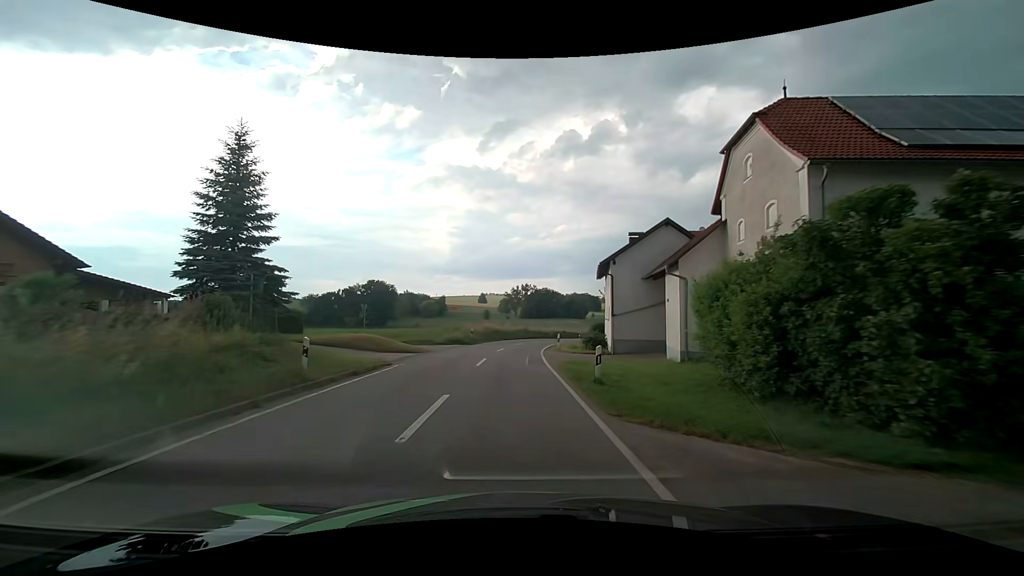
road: tertiary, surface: asphalt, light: Day
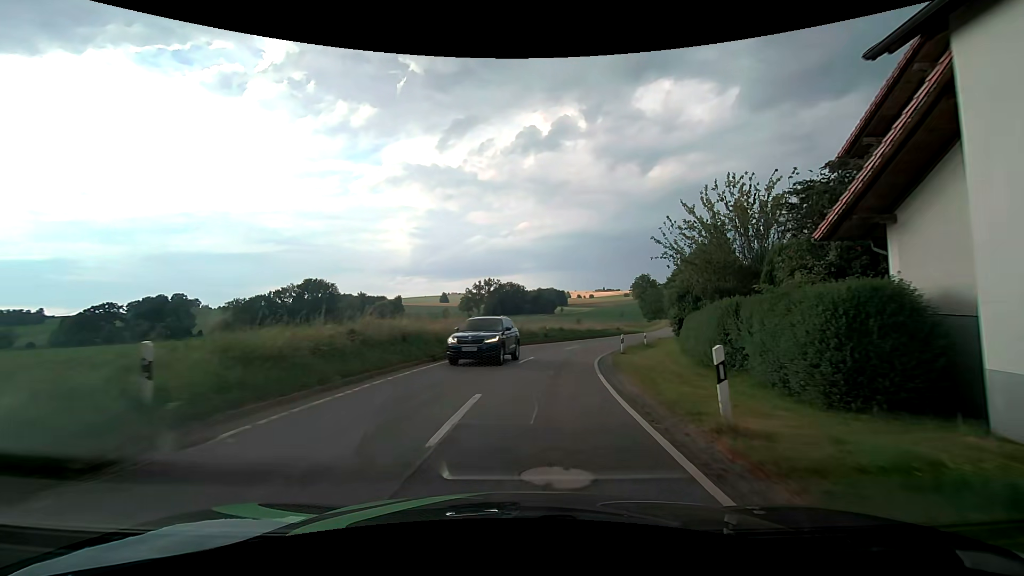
(+0.2, +35.9) m; +4°
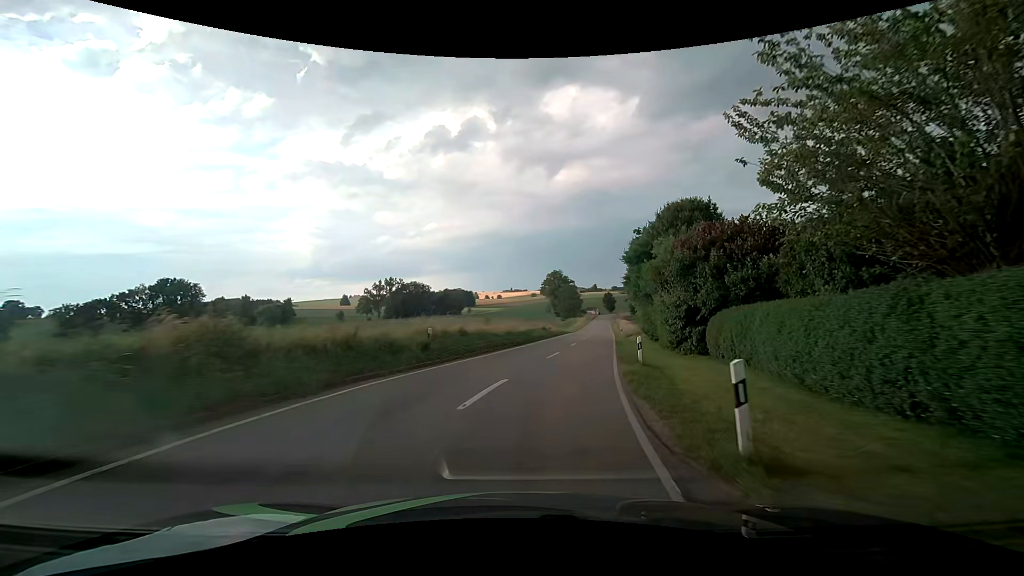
(+1.8, +21.0) m; +11°
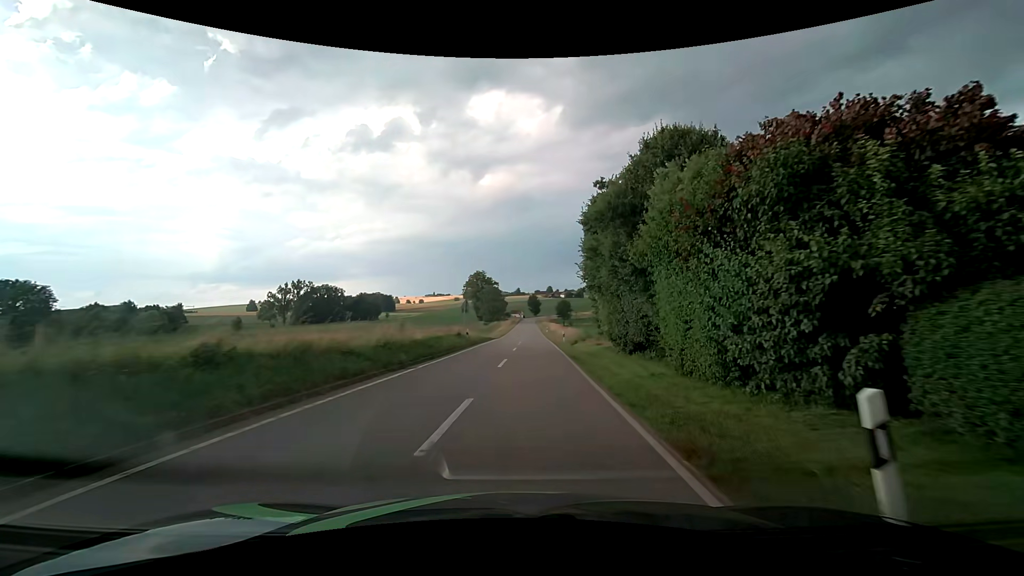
(+1.1, +14.5) m; +9°
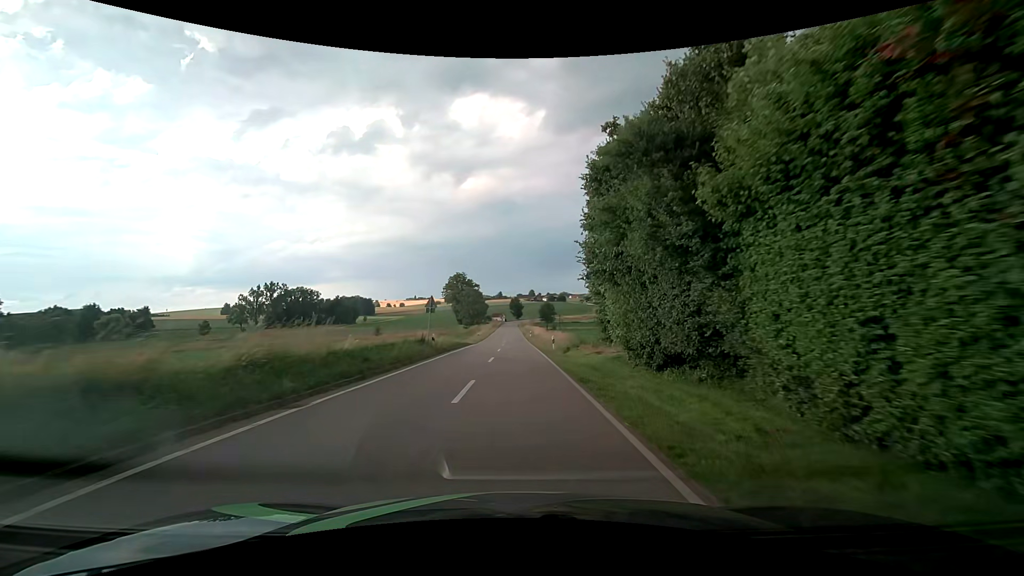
(+0.2, +7.6) m; +2°
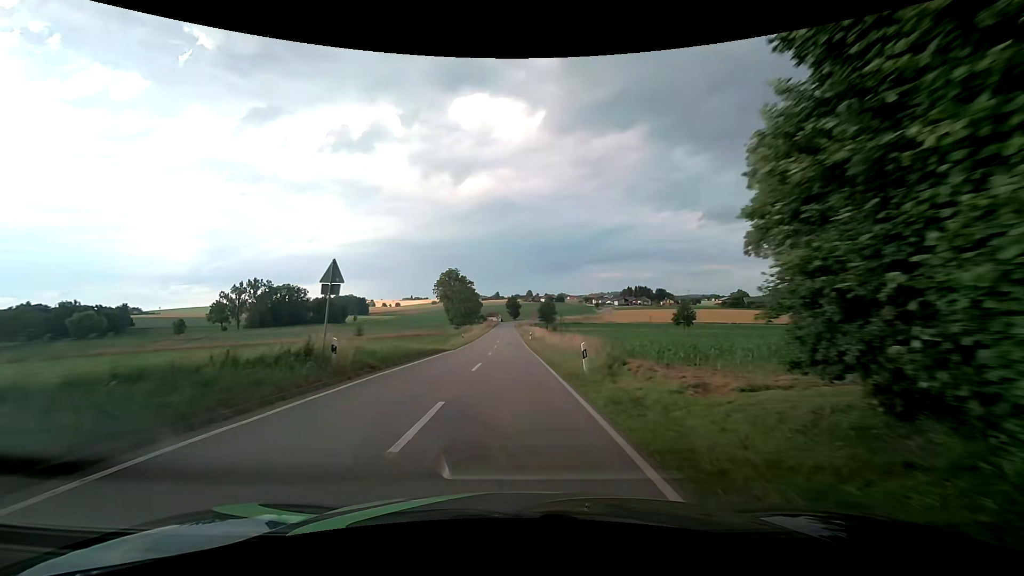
(+0.1, +16.0) m; 0°
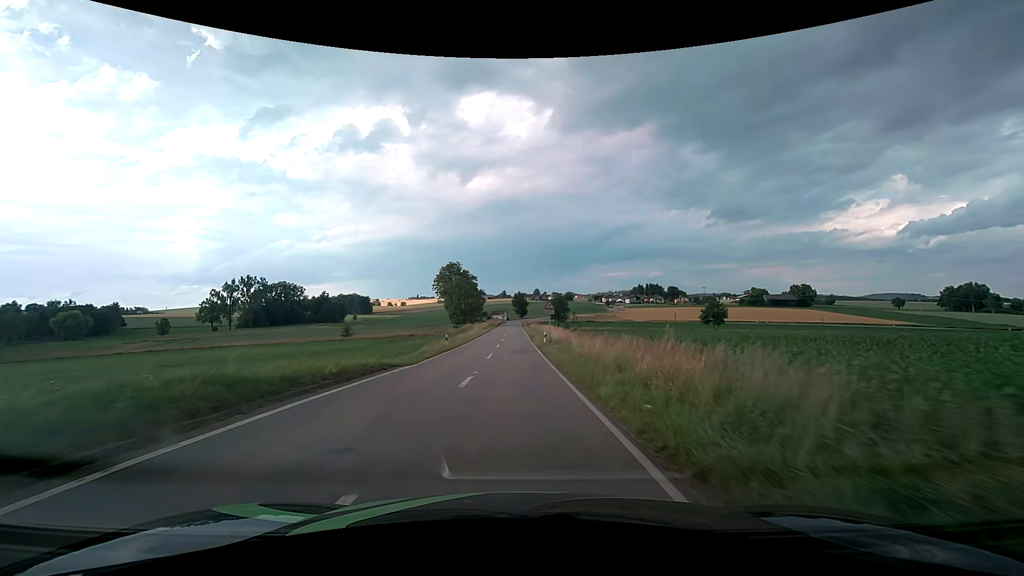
(0.0, +17.3) m; 0°
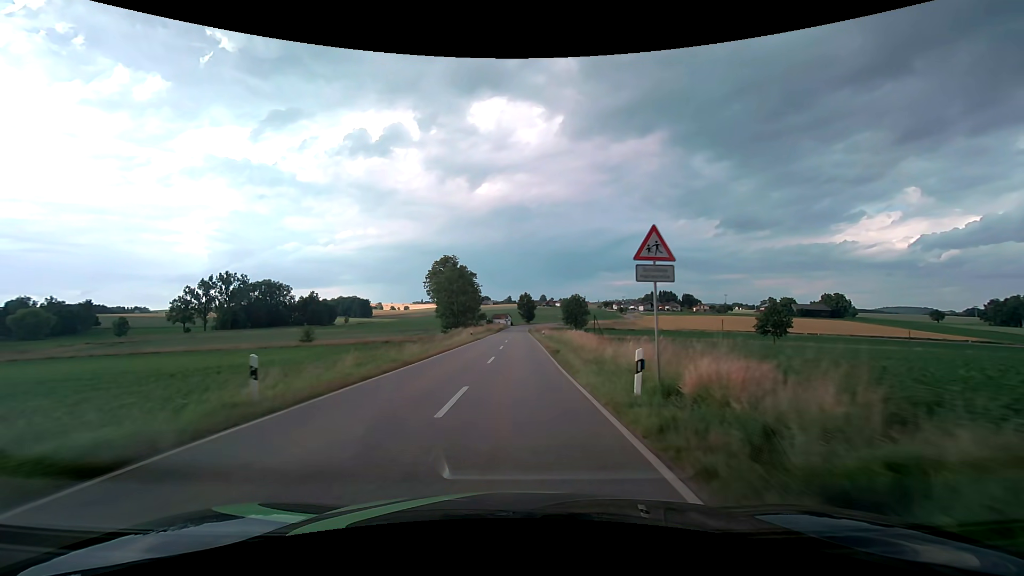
(-0.2, +28.1) m; -1°
(0, +10) (0, +20) (0, +30) (0, +40) (0, +50) (0, +60) (0, +70) (0, +80) (0, +90) (0, +100) m
